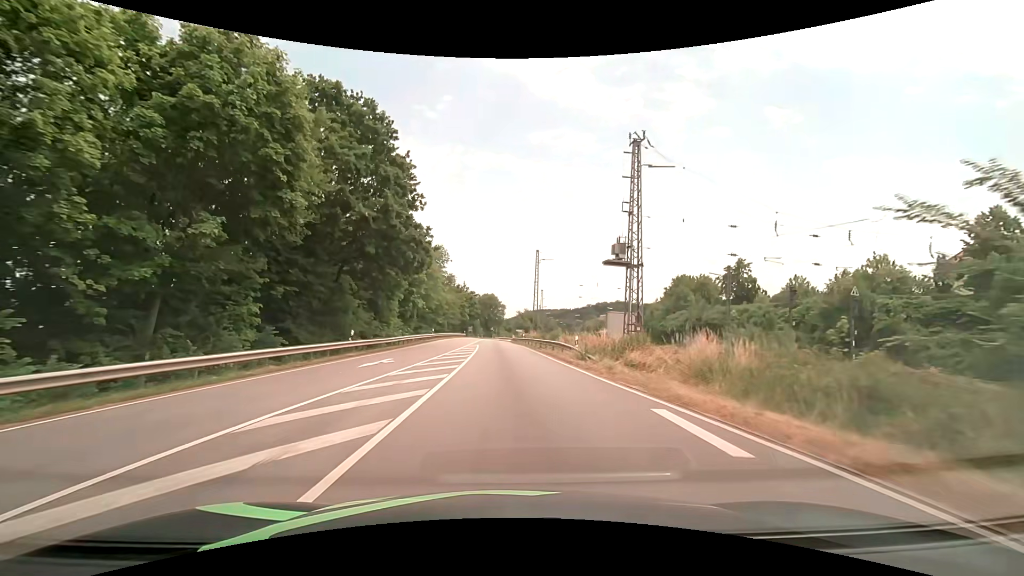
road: primary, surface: asphalt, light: Day
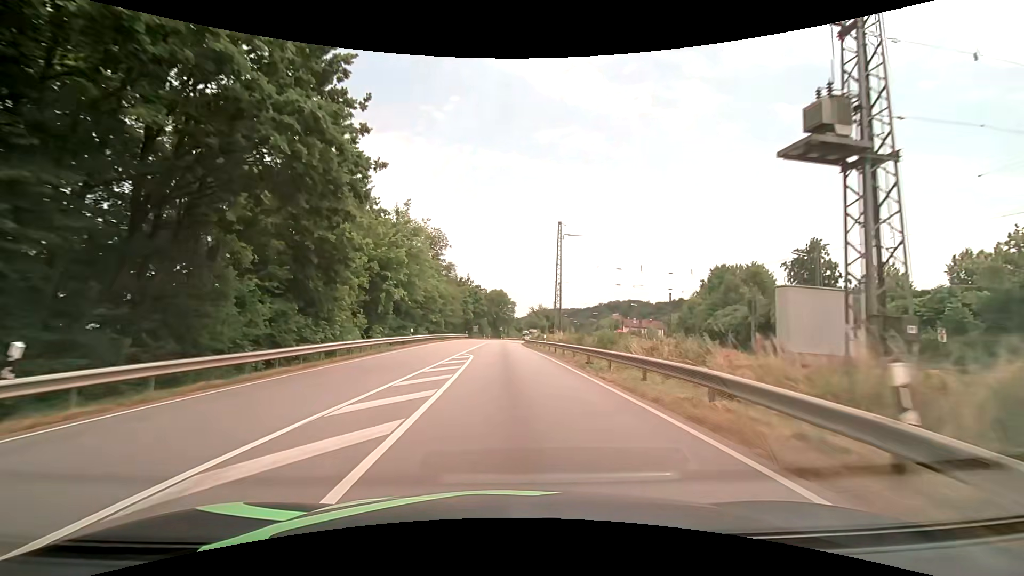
(-0.2, +19.2) m; -1°
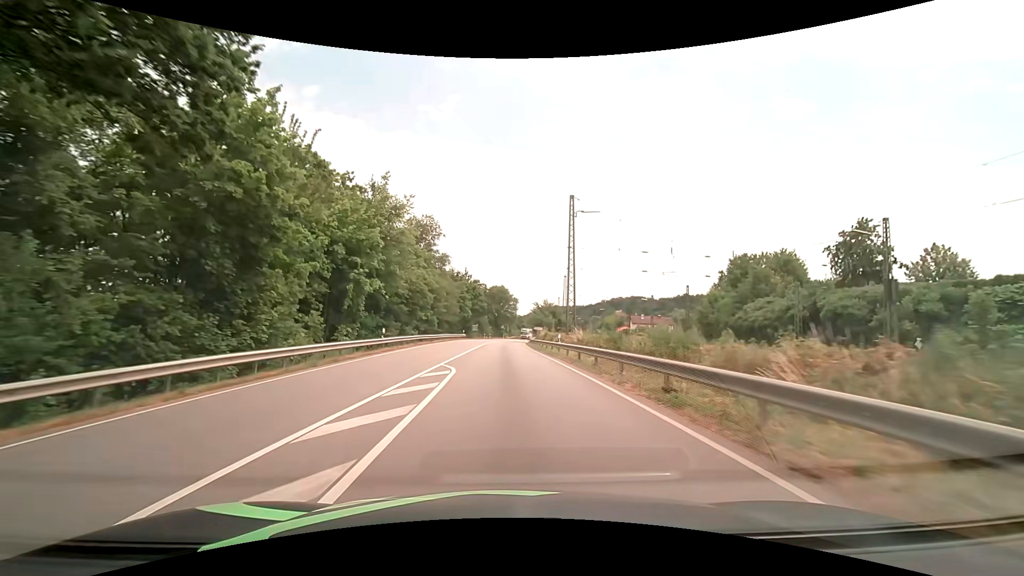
(0.0, +9.9) m; 0°
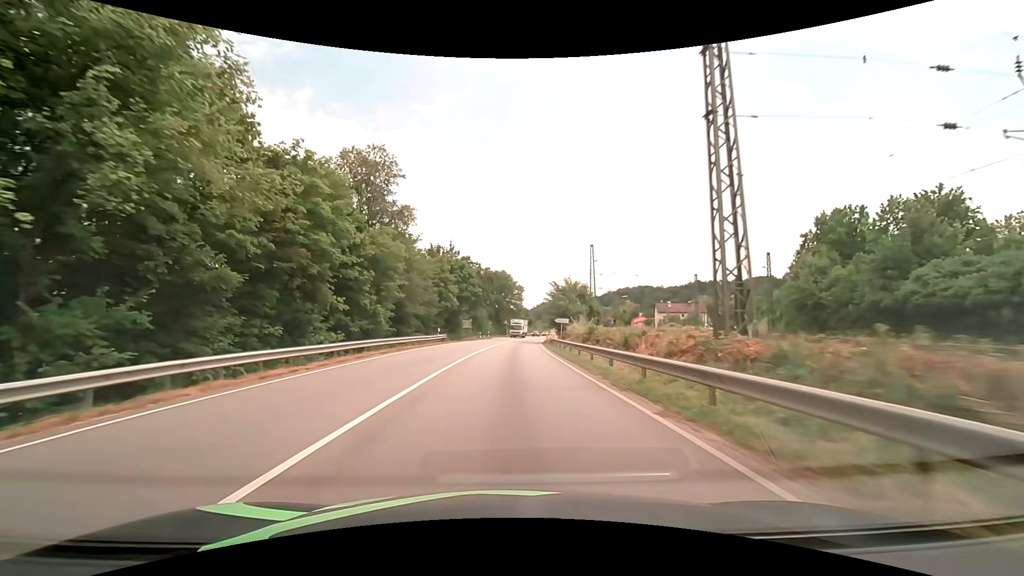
(-0.1, +31.0) m; 0°
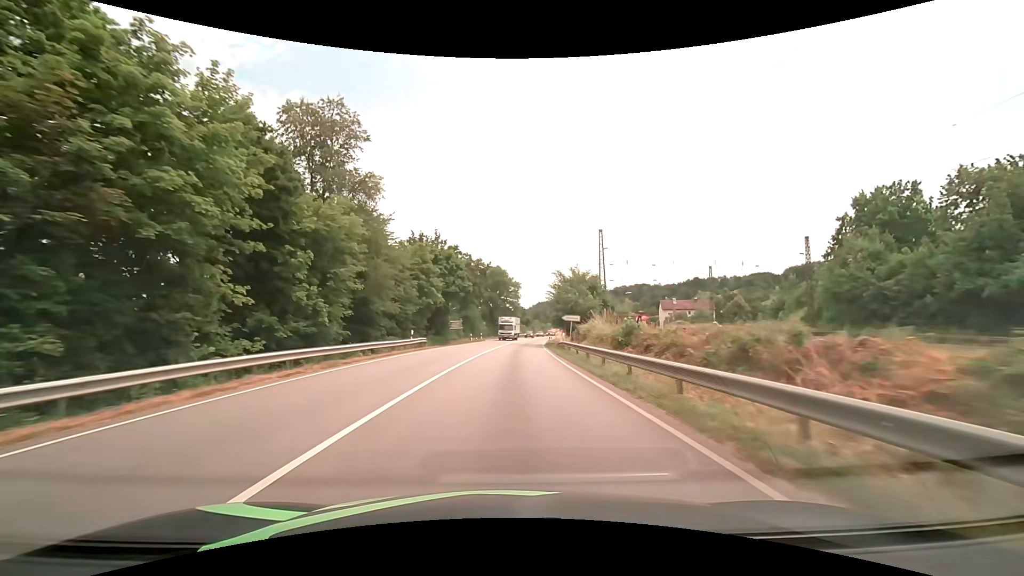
(0.0, +10.7) m; 0°
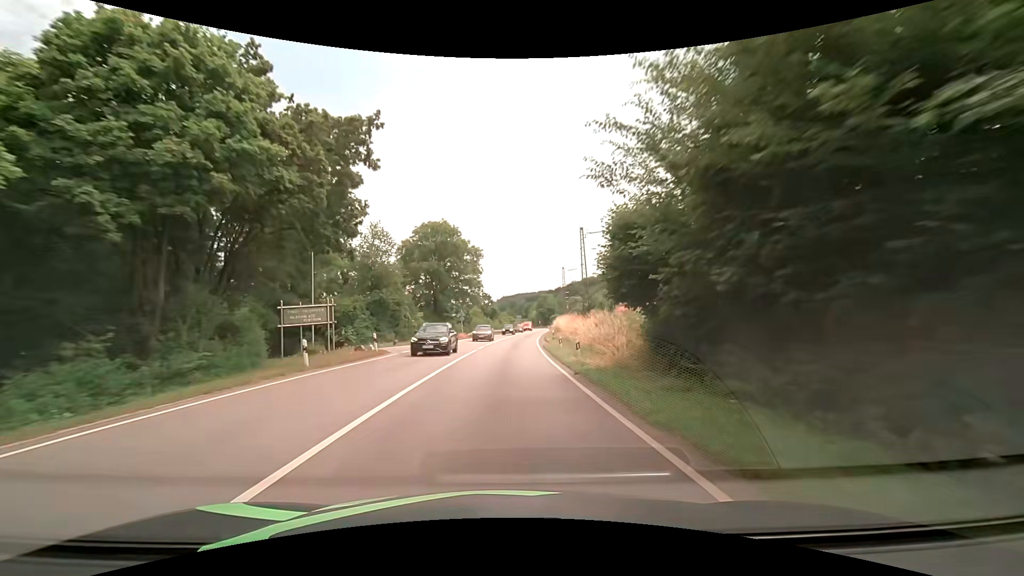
(+1.4, +44.3) m; +4°
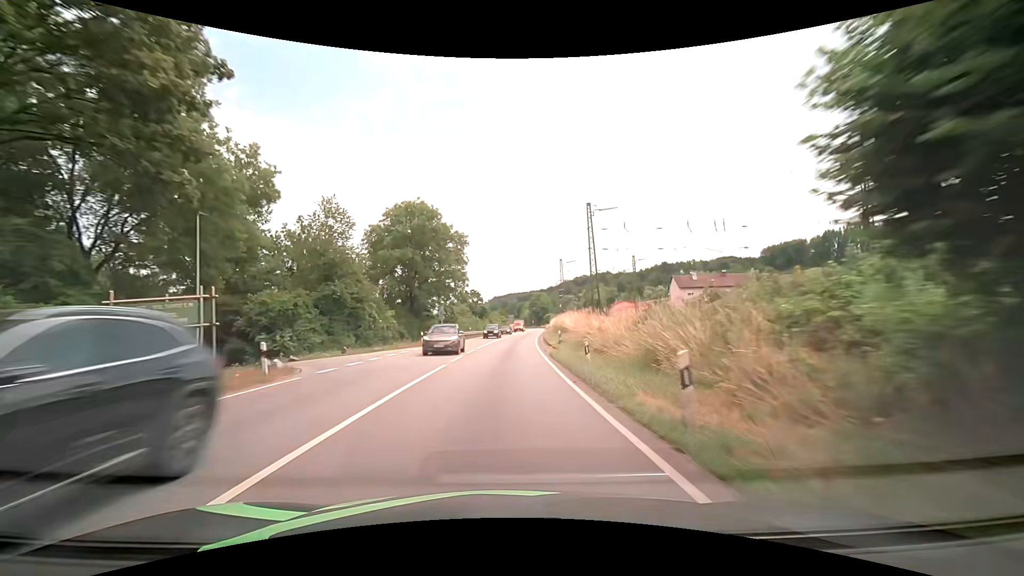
(+0.1, +11.4) m; +1°
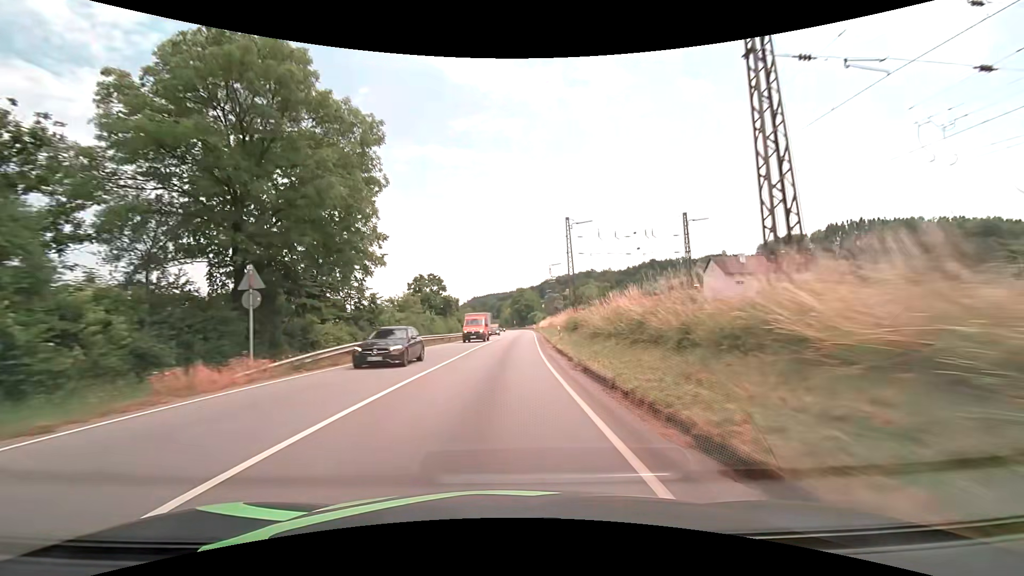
(+0.7, +34.0) m; +2°
(0, +10) (0, +20) (+1, +30) (+1, +40) (+1, +50) (+2, +60) (+2, +70) (+3, +80) (+3, +90) (+3, +100) m
